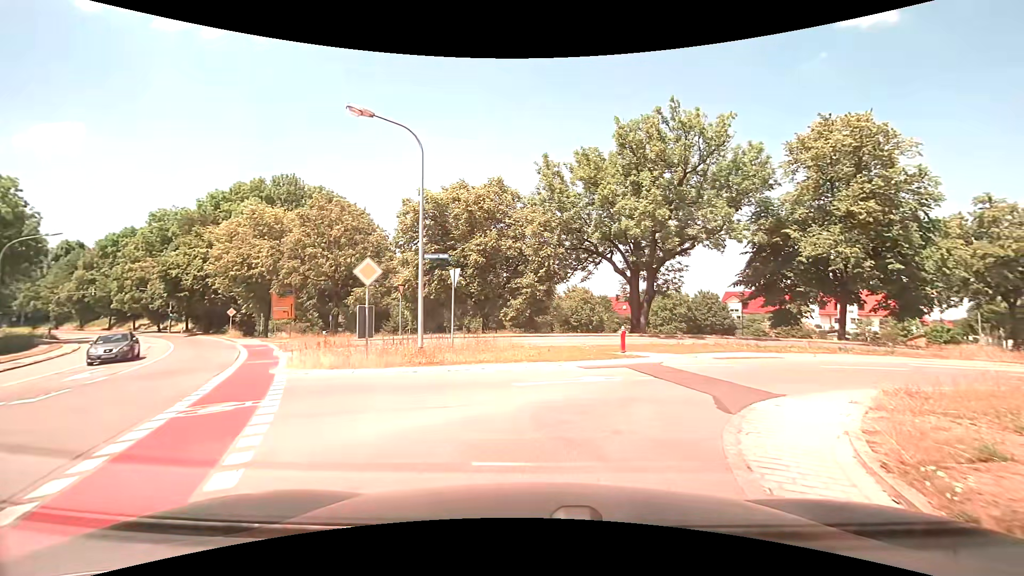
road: secondary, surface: asphalt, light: Day
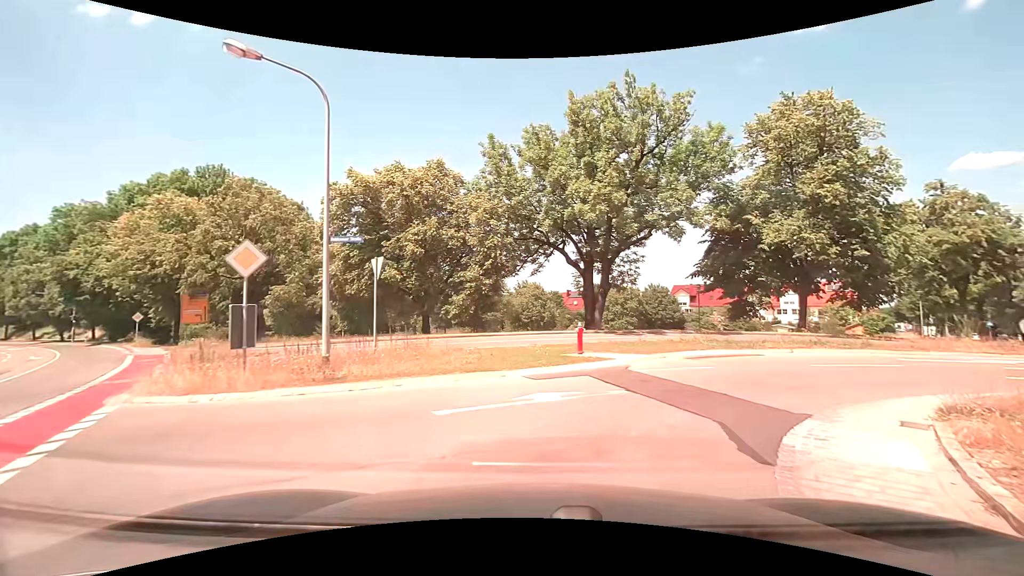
(+0.1, +3.1) m; +4°
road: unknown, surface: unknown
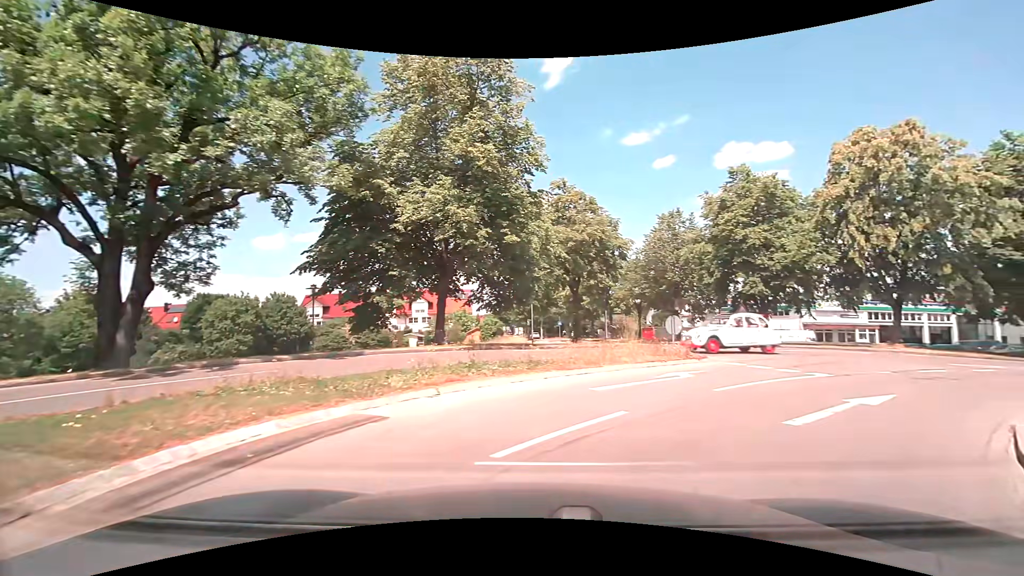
(+3.1, +9.9) m; +40°
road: tertiary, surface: asphalt
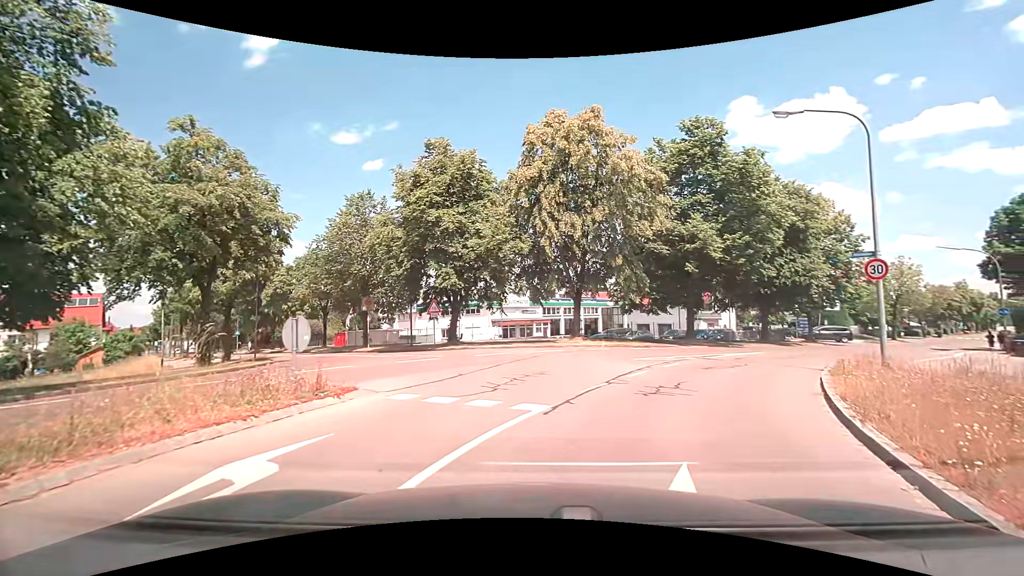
(+2.1, +7.2) m; +31°
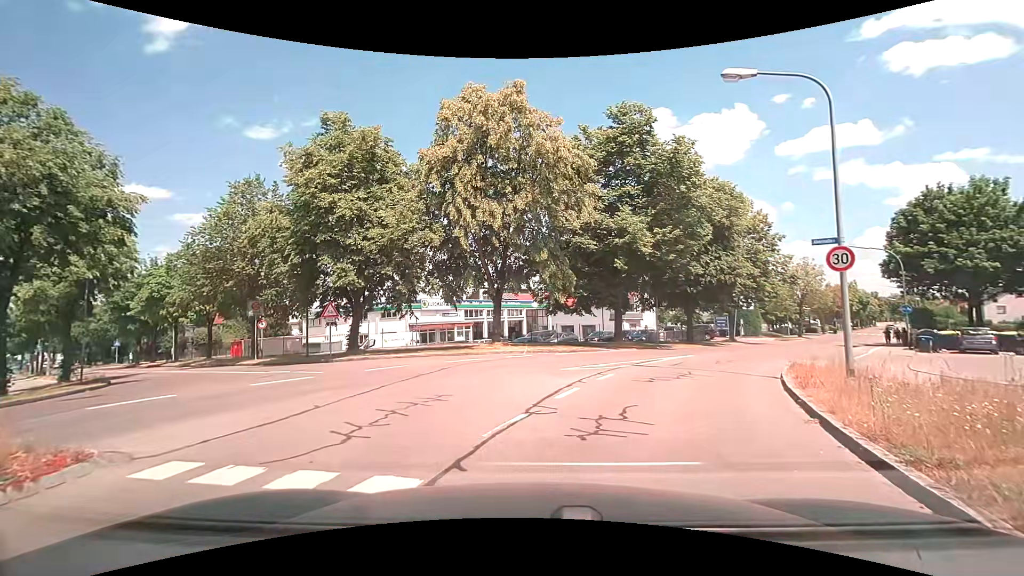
(+0.3, +3.3) m; +9°
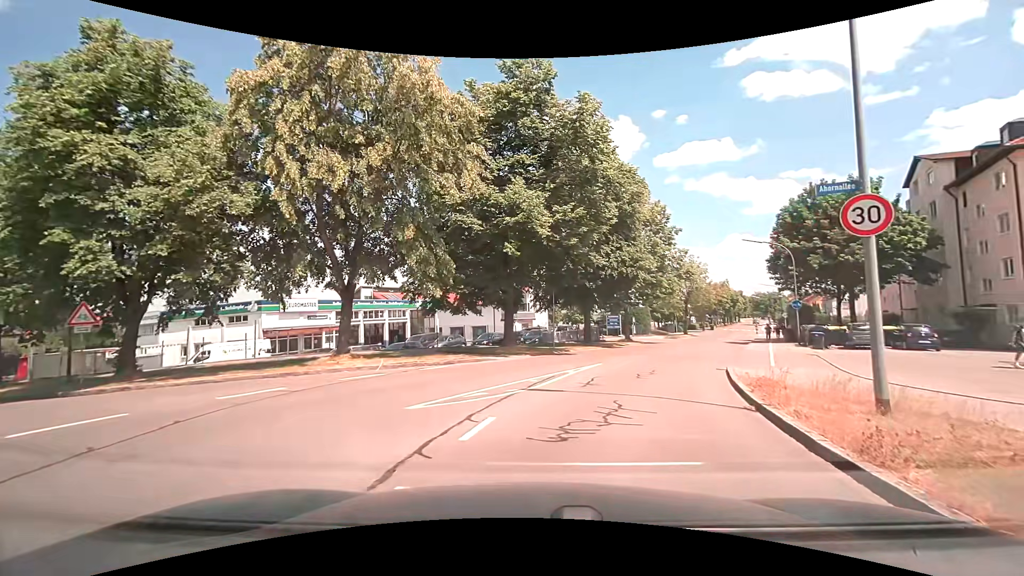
(+0.6, +6.0) m; +13°
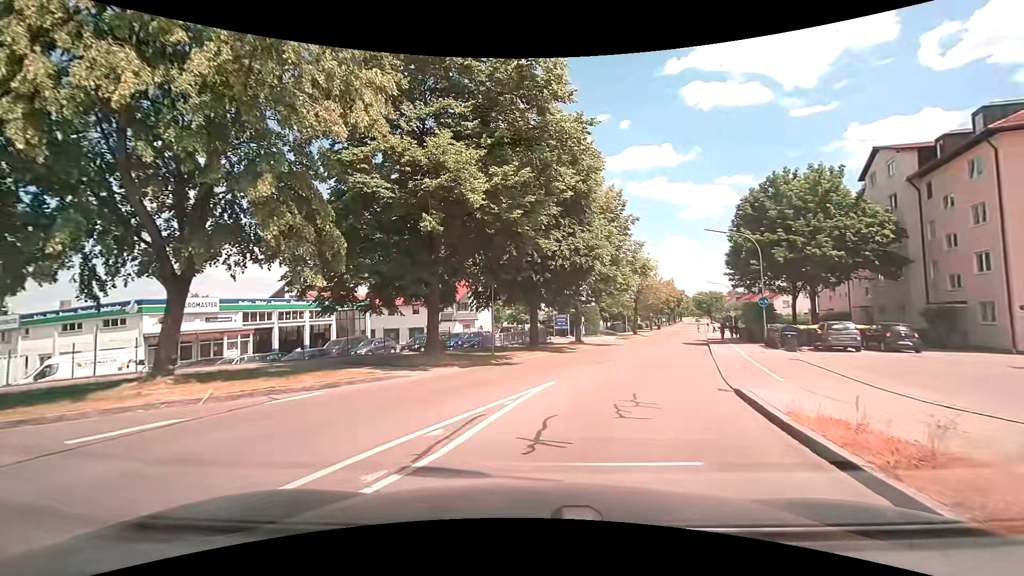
(+0.3, +5.4) m; +6°
(+1, +10) (+4, +20) (+7, +29) (+10, +39) (+13, +48) (+16, +58) (+19, +67) (+22, +77) (+25, +86) (+28, +96) m
